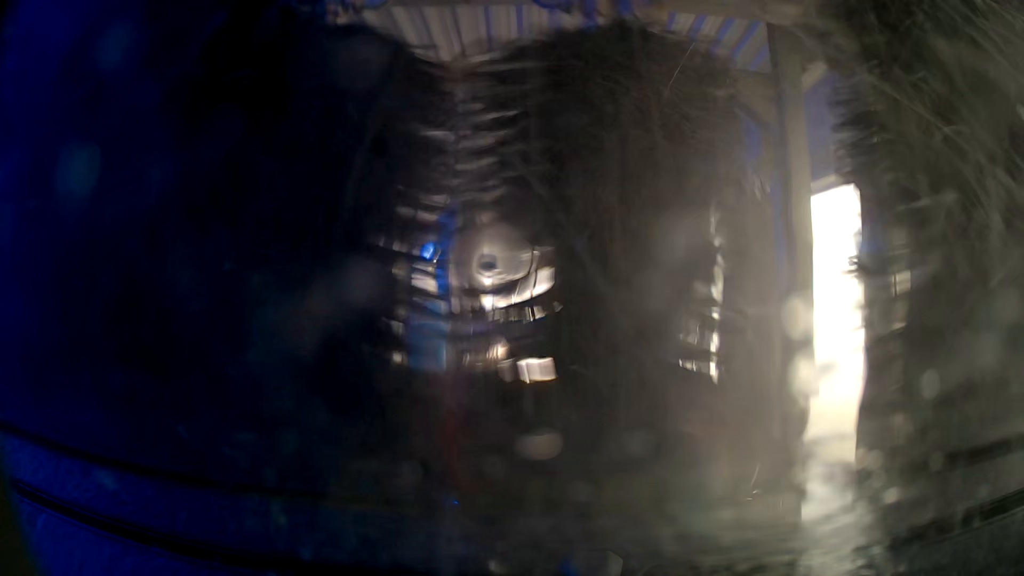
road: service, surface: asphalt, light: Day
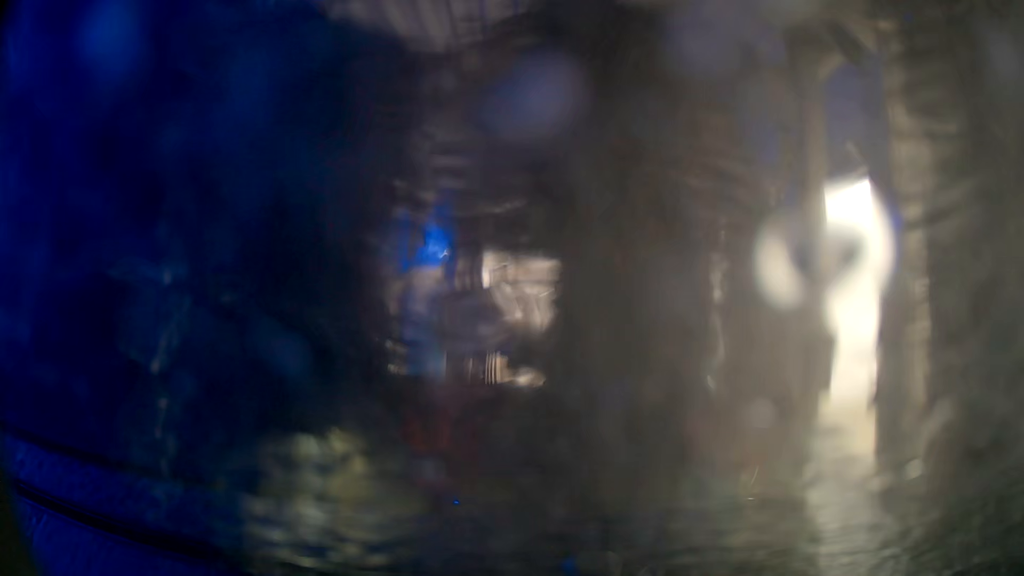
(0.0, +0.1) m; 0°
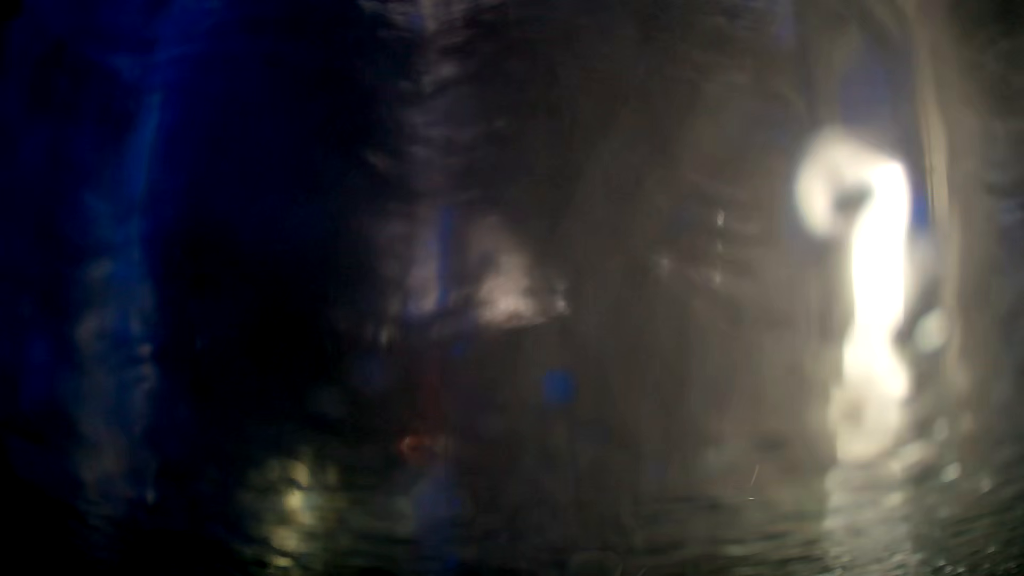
(0.0, +0.2) m; 0°
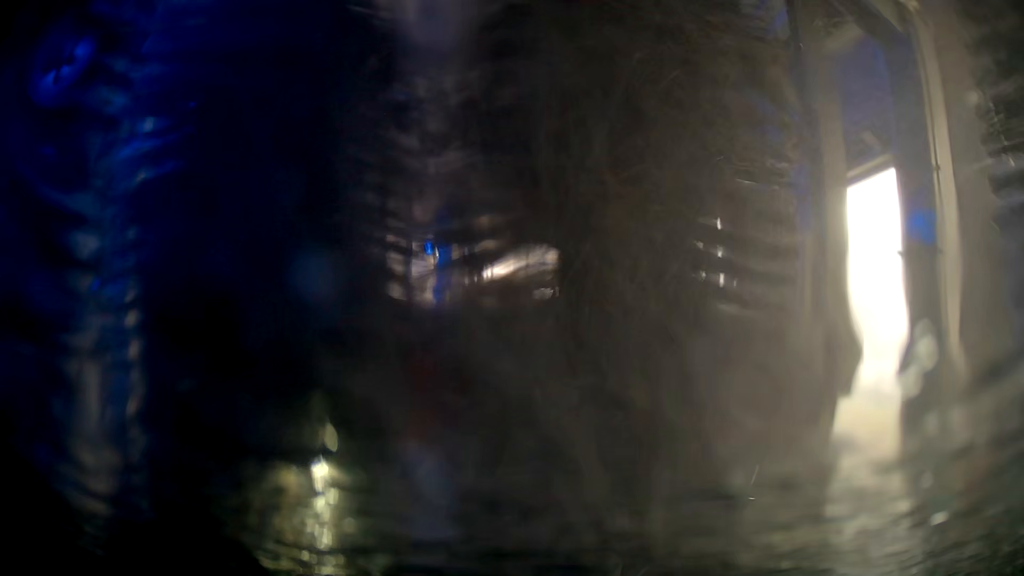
(0.0, 0.0) m; 0°
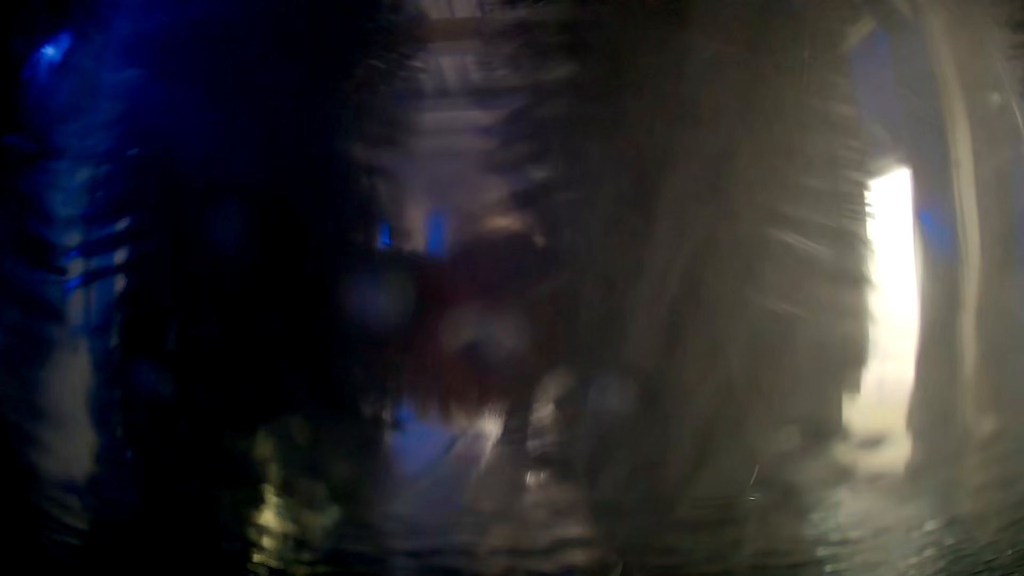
(0.0, +0.1) m; 0°
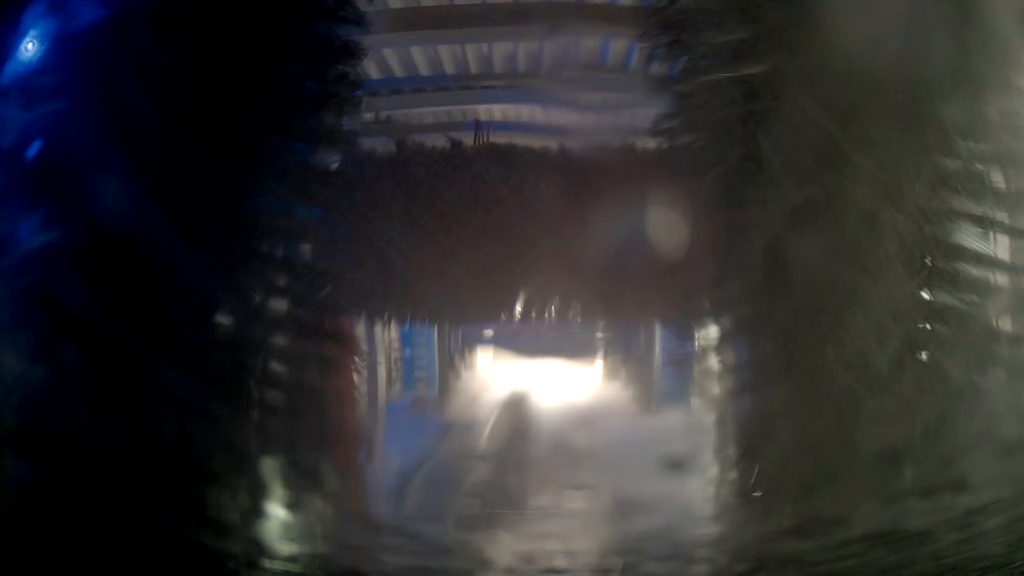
(0.0, +0.1) m; 0°
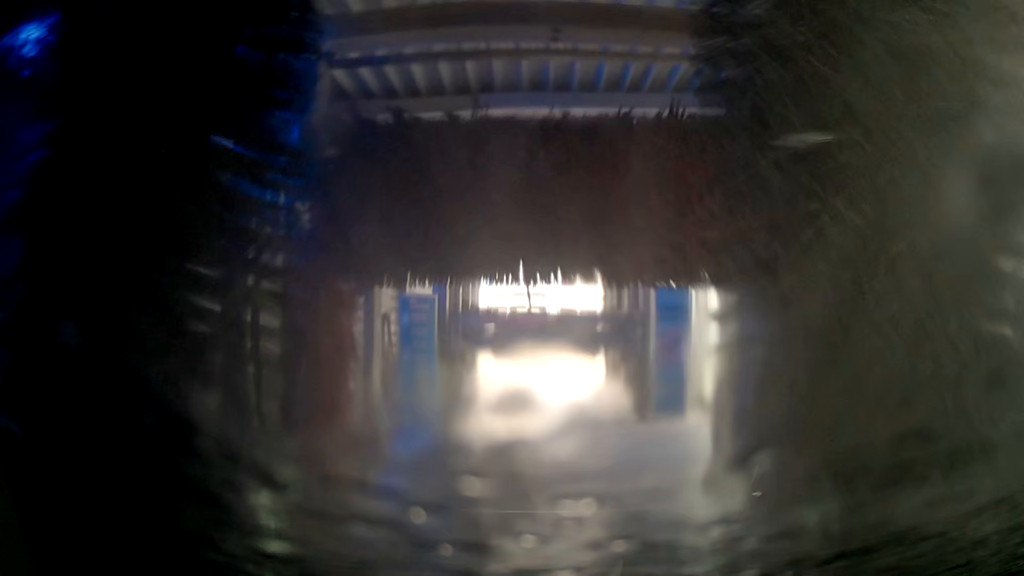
(0.0, 0.0) m; 0°
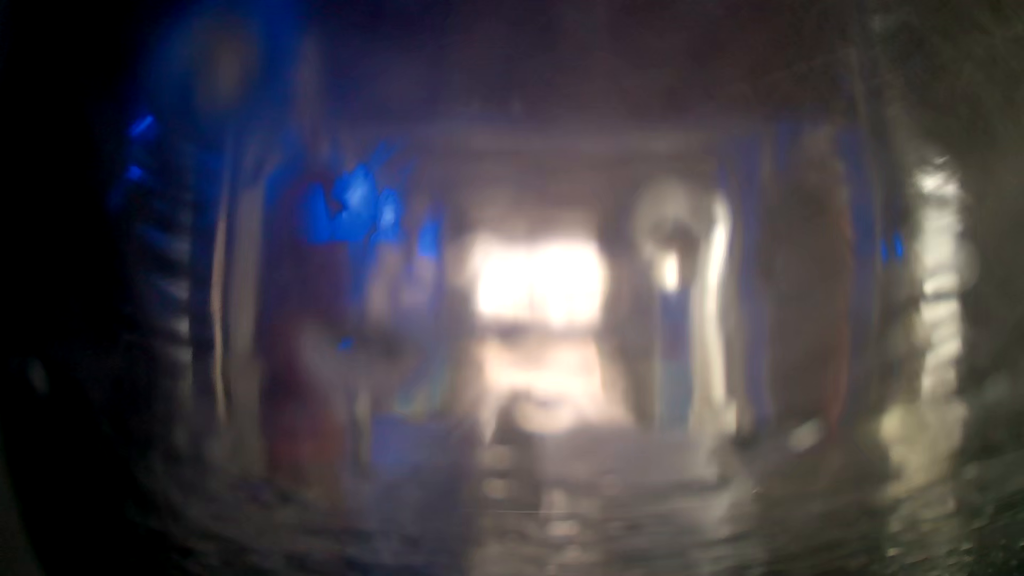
(0.0, +0.2) m; 0°
